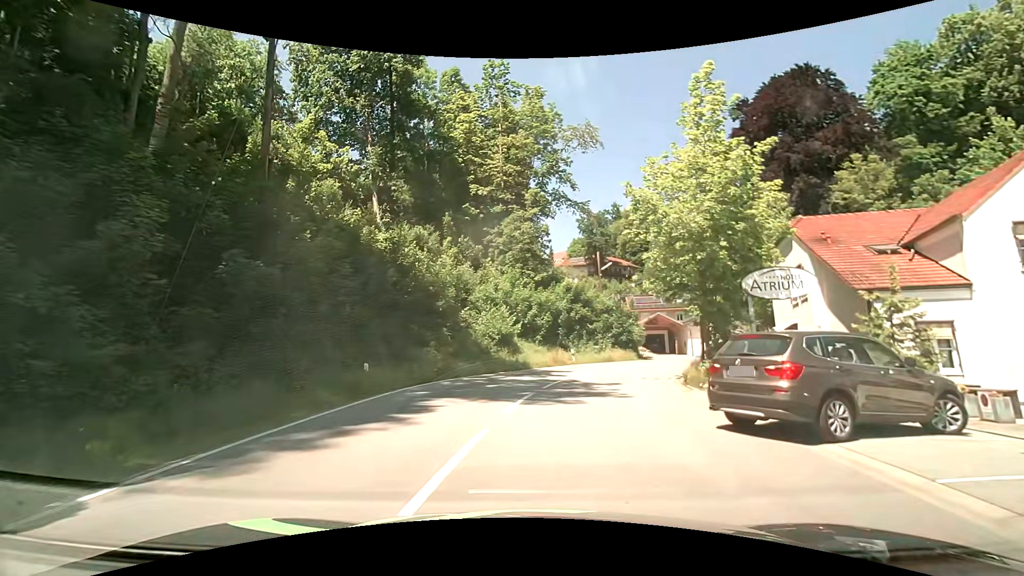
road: tertiary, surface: asphalt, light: Day
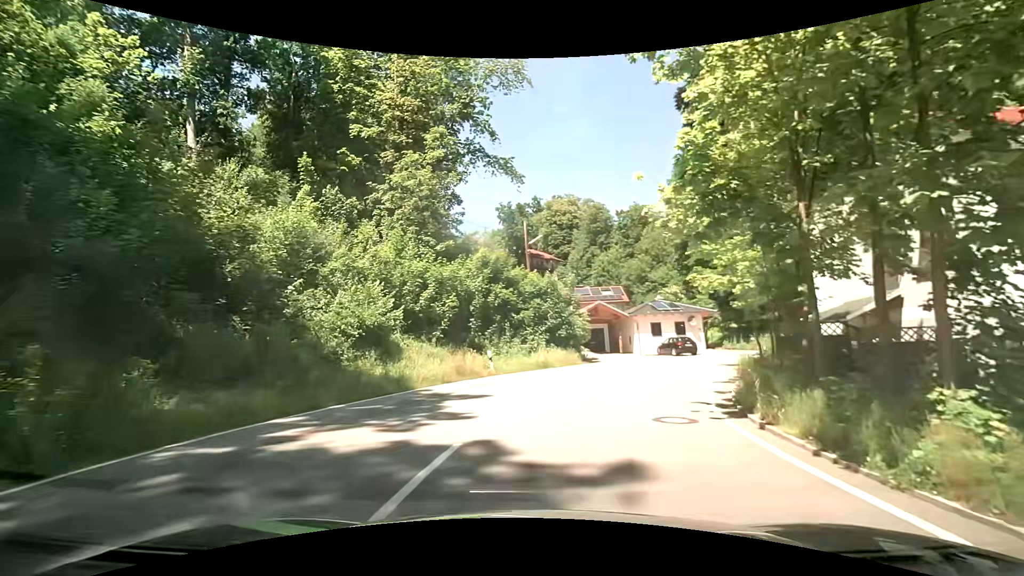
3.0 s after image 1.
(+0.8, +13.2) m; +9°
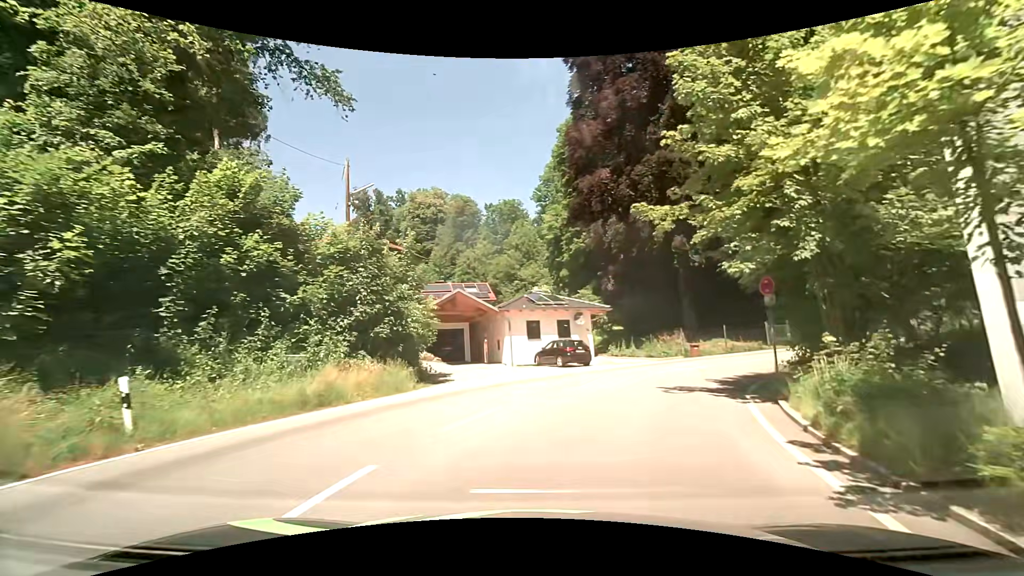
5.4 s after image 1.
(+1.6, +13.0) m; +15°
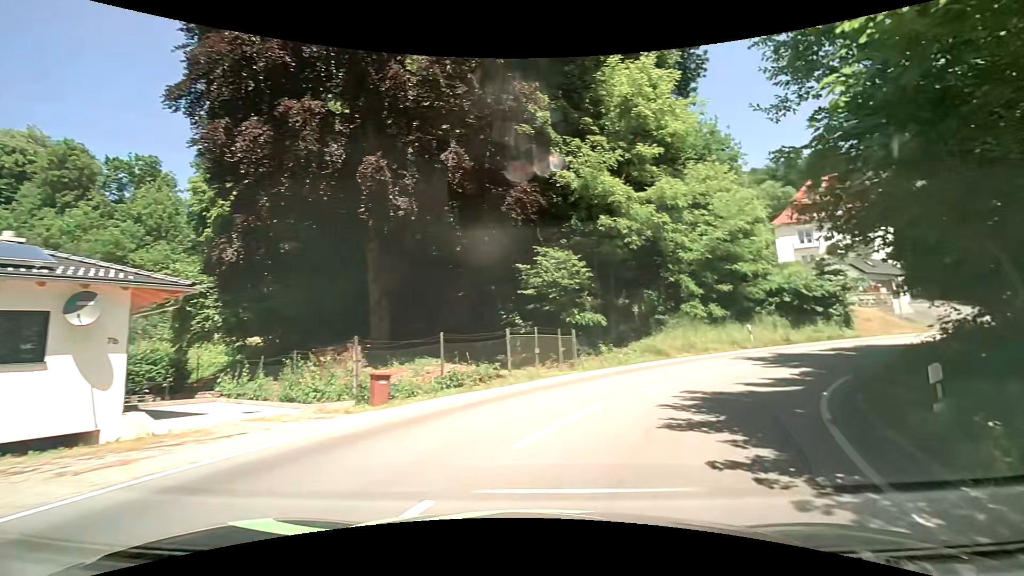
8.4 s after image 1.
(+4.9, +17.6) m; +35°
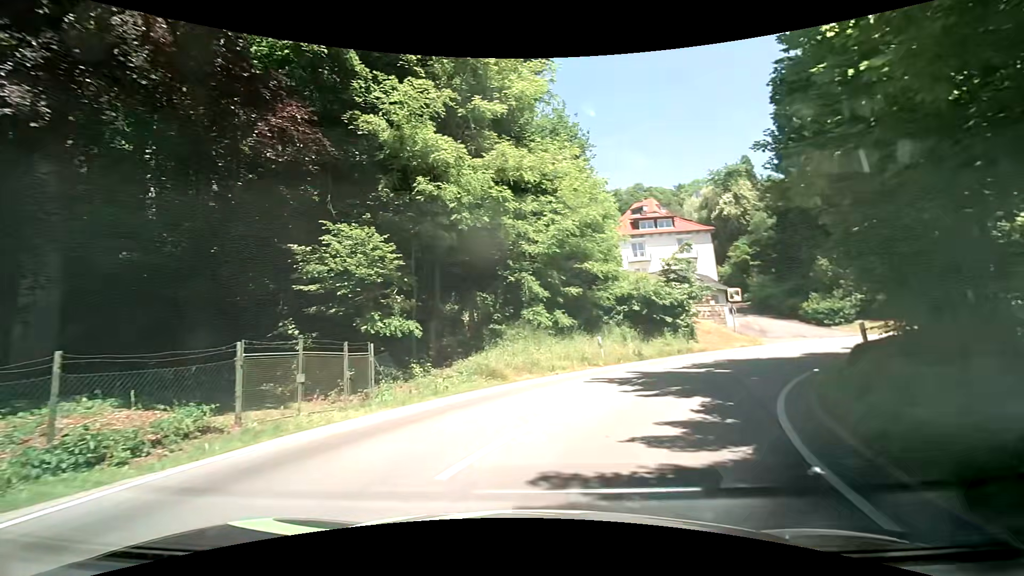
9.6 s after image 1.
(+1.0, +6.9) m; +17°
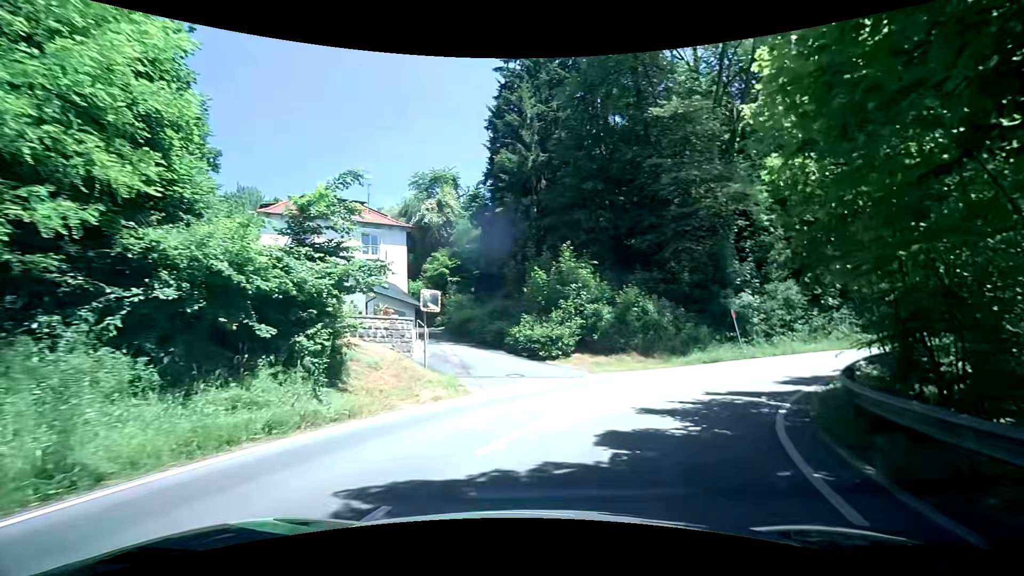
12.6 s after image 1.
(+4.8, +15.2) m; +33°
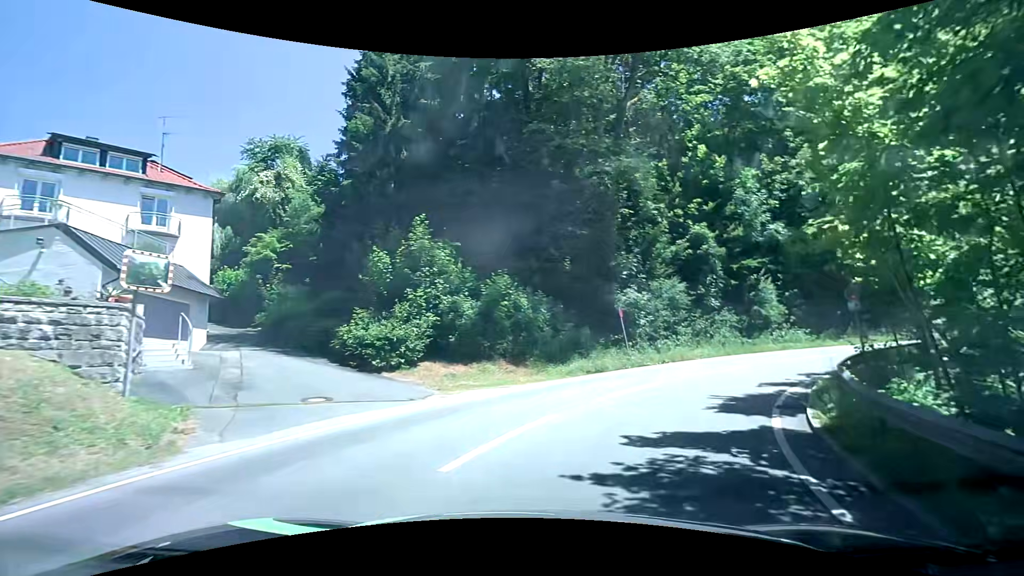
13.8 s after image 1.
(+1.0, +6.7) m; +16°
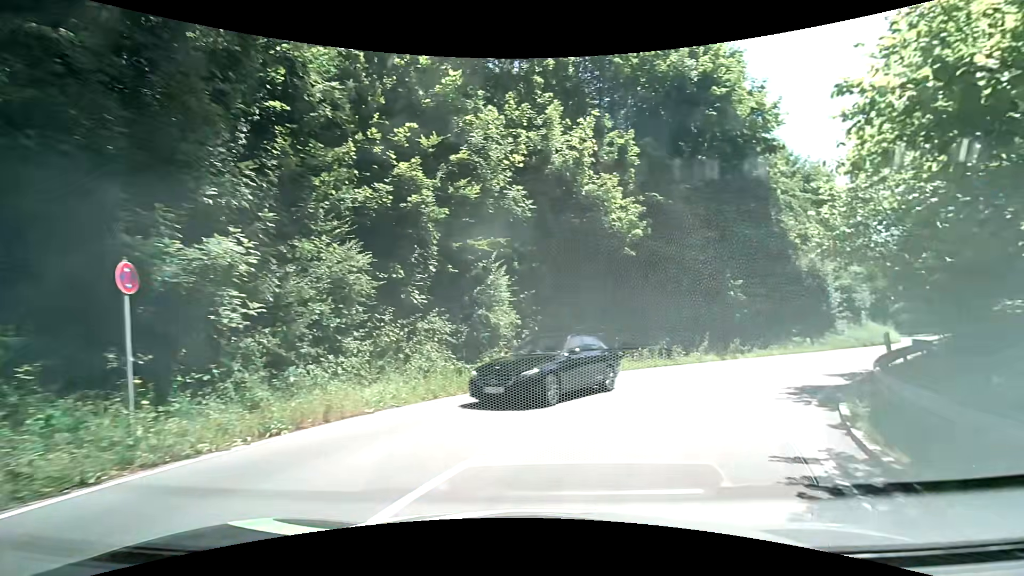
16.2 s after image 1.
(+4.0, +14.0) m; +32°
